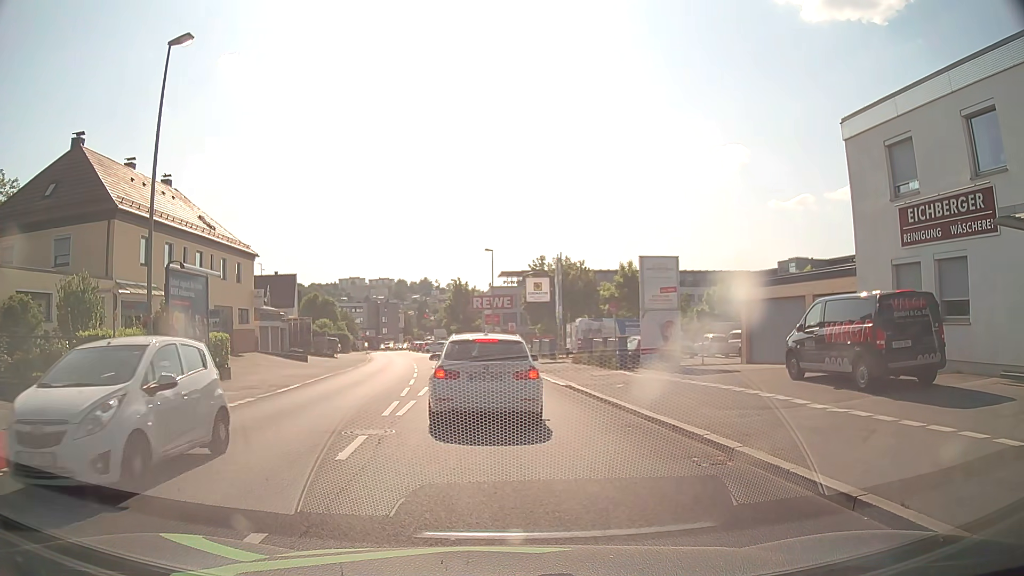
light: Day
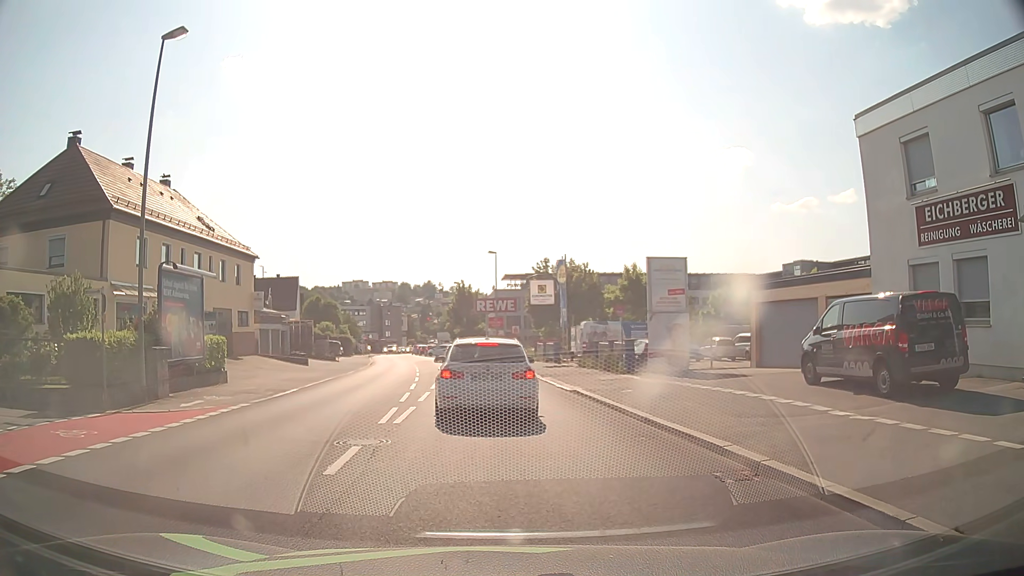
(0.0, +0.7) m; 0°
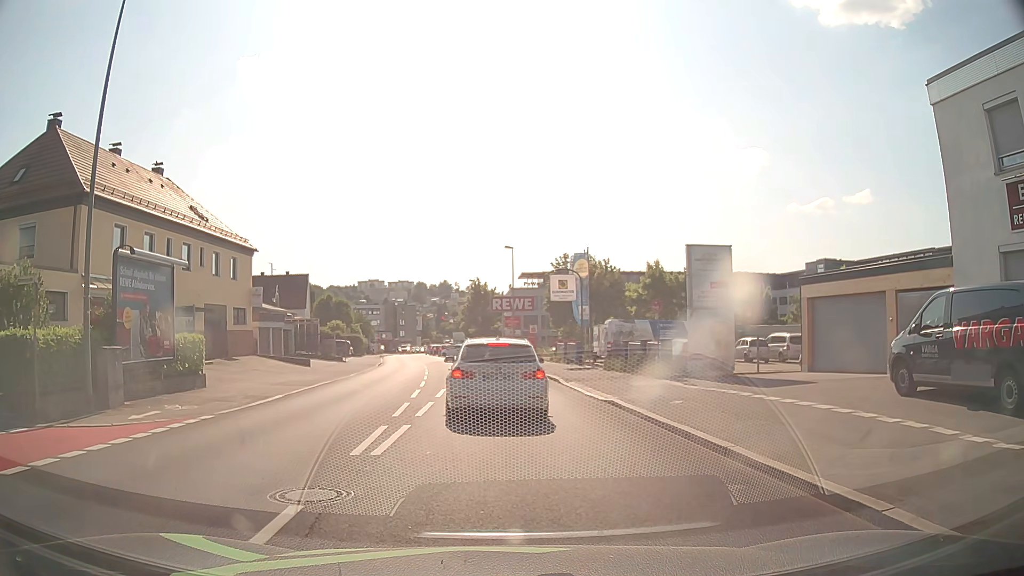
(-0.1, +3.4) m; -1°
(0, +10) (-1, +20) (-2, +30) (-3, +40) (-4, +50) (-5, +60) (-7, +70) (-9, +79) (-11, +89) (-13, +99) m
